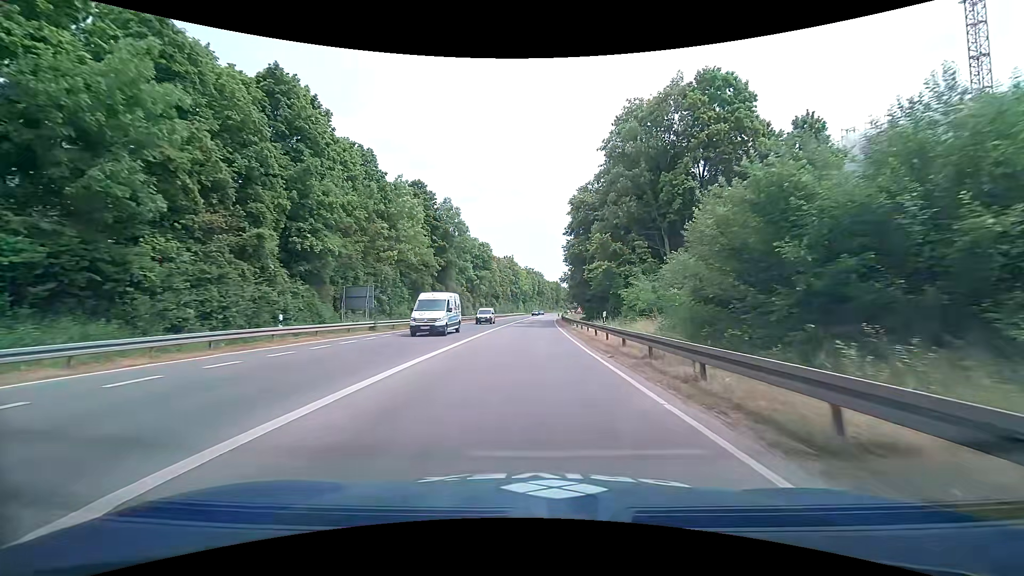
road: trunk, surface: asphalt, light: Day
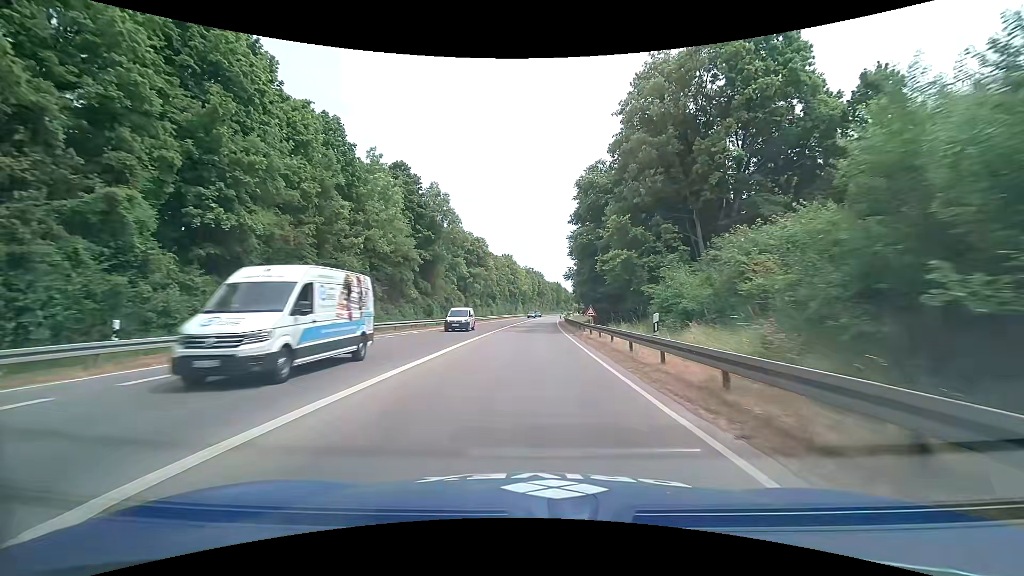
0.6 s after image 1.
(+0.2, +9.1) m; +2°
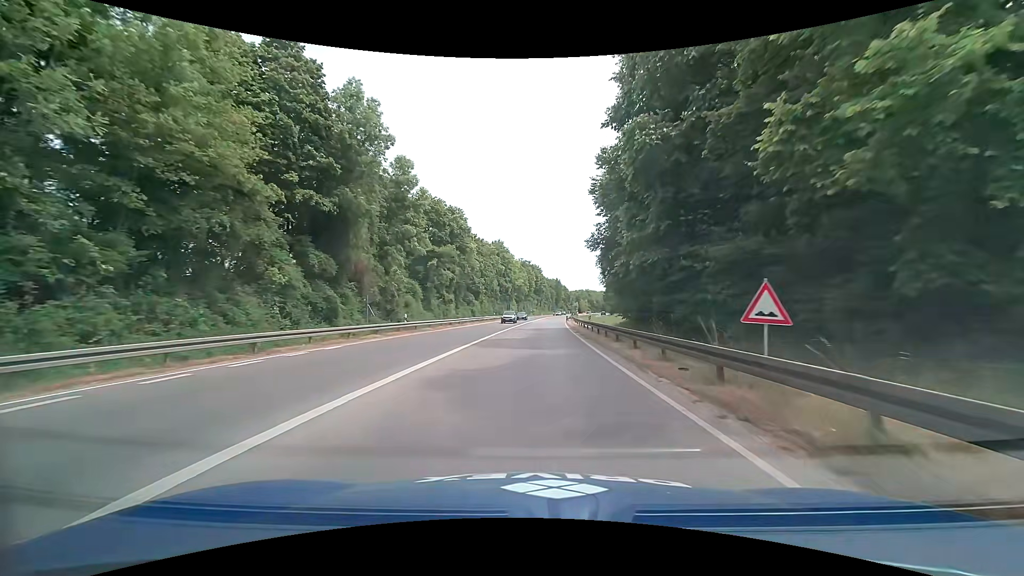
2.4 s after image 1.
(0.0, +27.5) m; +1°
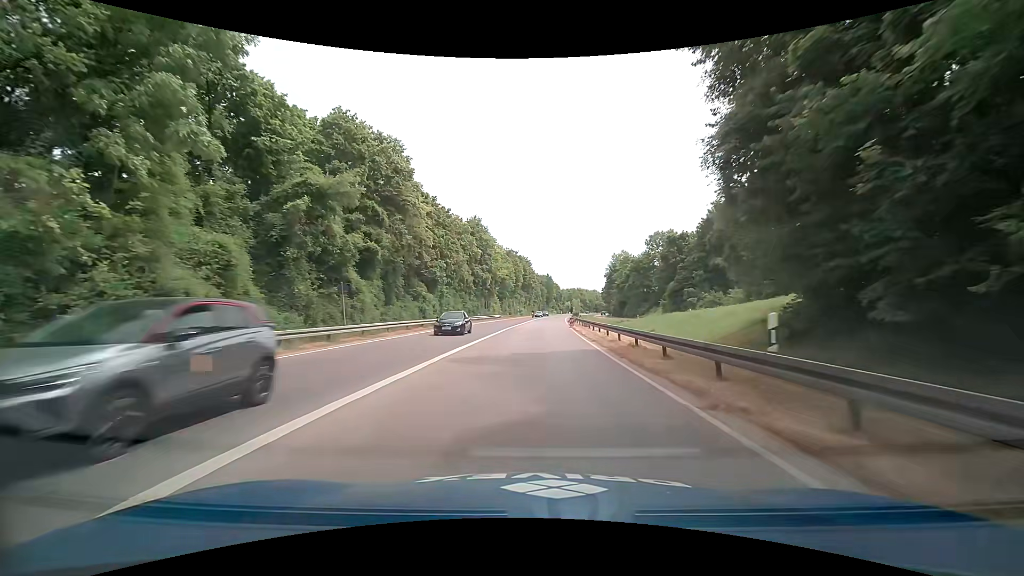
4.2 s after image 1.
(+0.3, +27.6) m; +1°
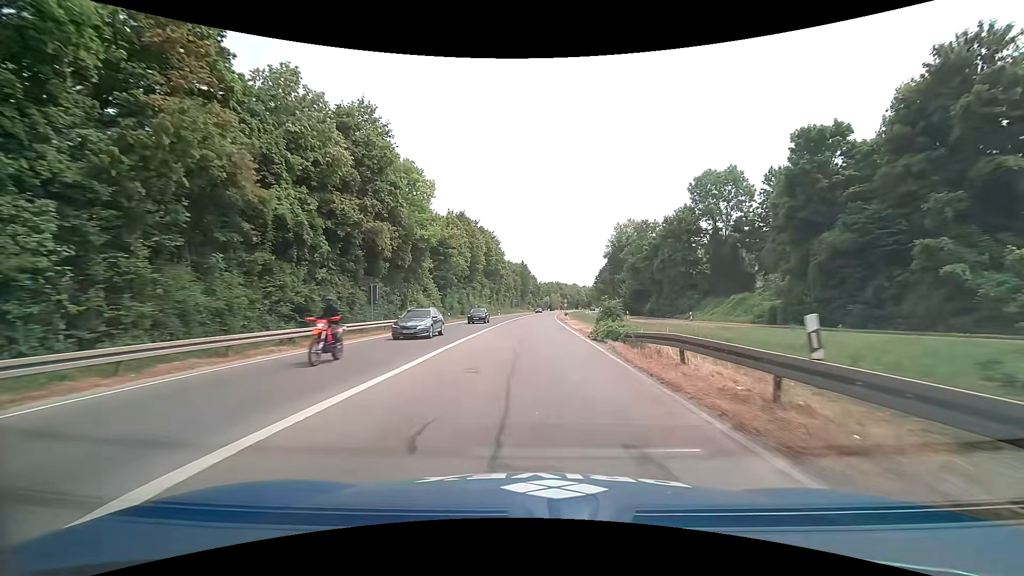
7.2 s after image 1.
(+0.9, +46.5) m; +3°
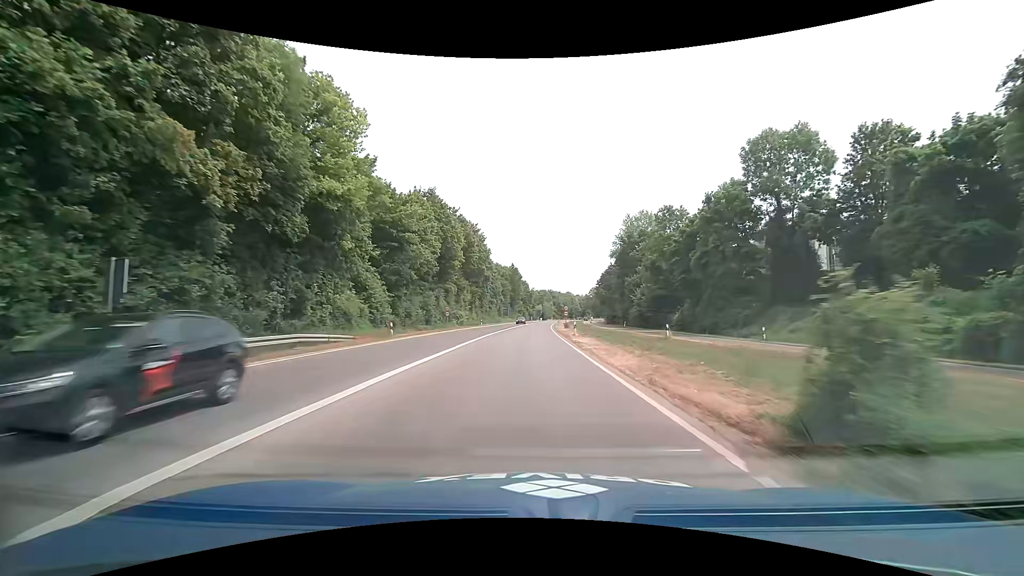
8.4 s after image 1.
(-0.1, +18.8) m; 0°
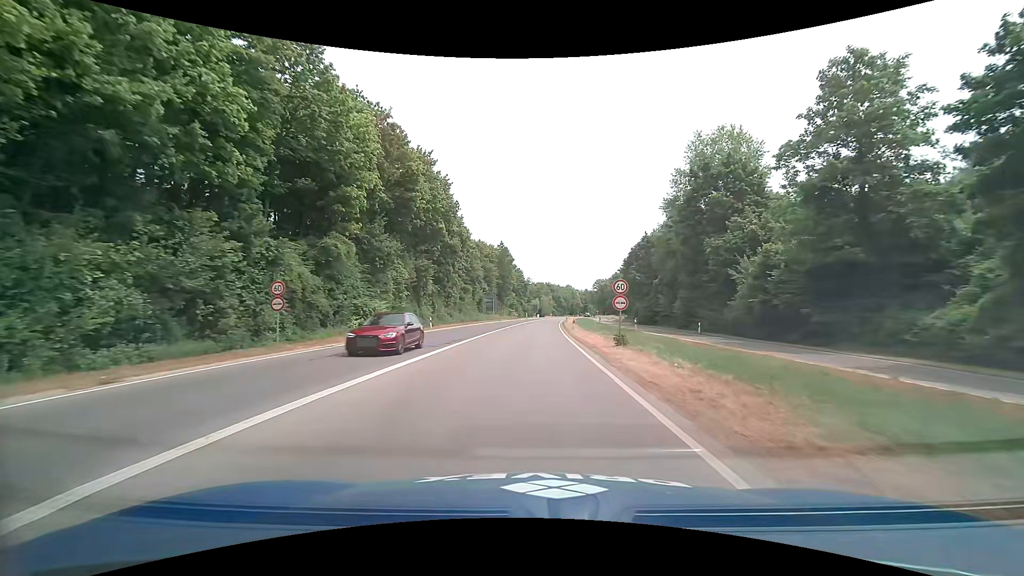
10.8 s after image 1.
(+0.2, +37.7) m; 0°
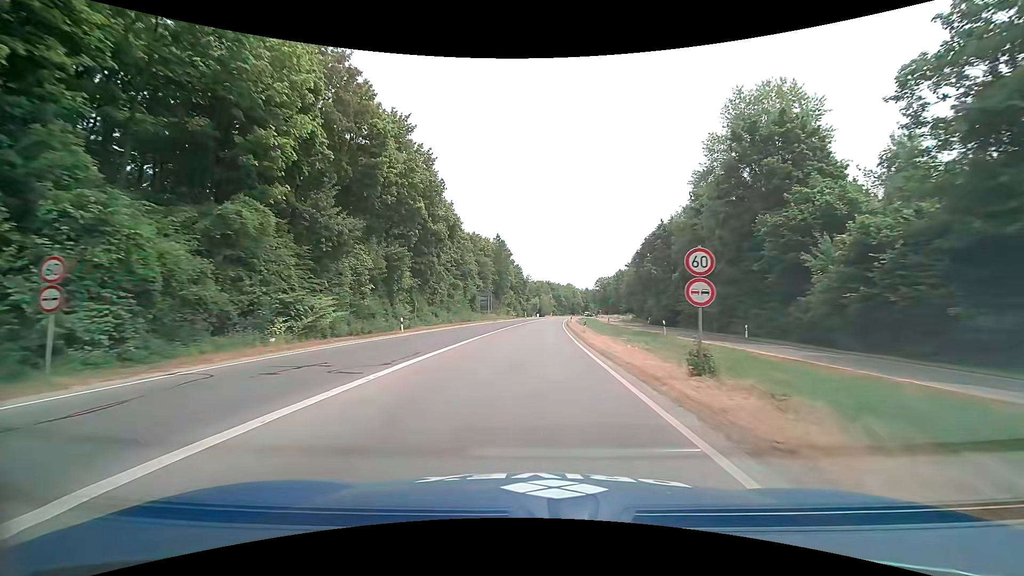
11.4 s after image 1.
(0.0, +9.5) m; 0°
(0, +10) (0, +20) (0, +30) (+1, +40) (+1, +50) (+1, +60) (+2, +70) (+3, +80) (+3, +90) (+4, +100) m
